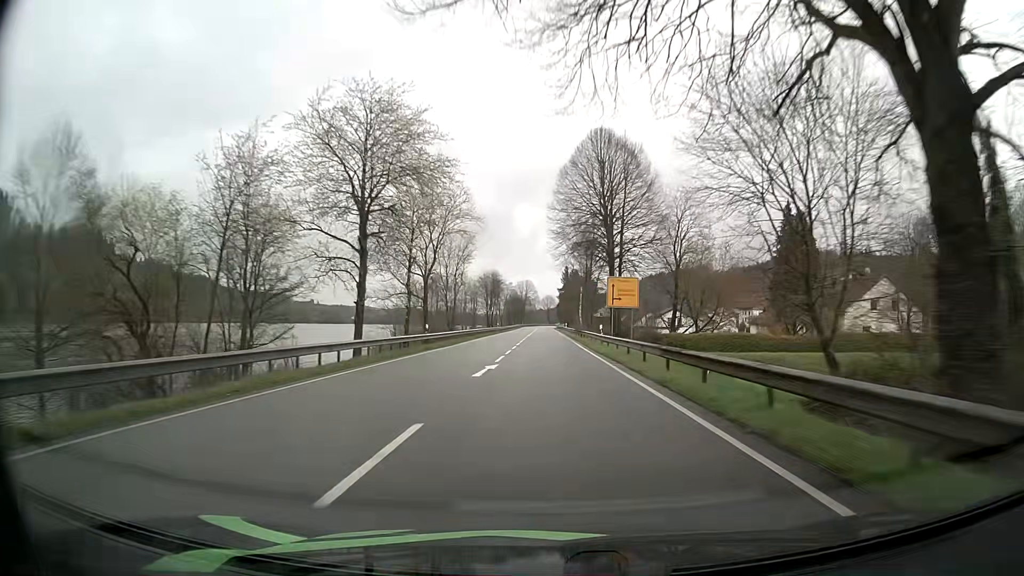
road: primary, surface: asphalt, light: Day
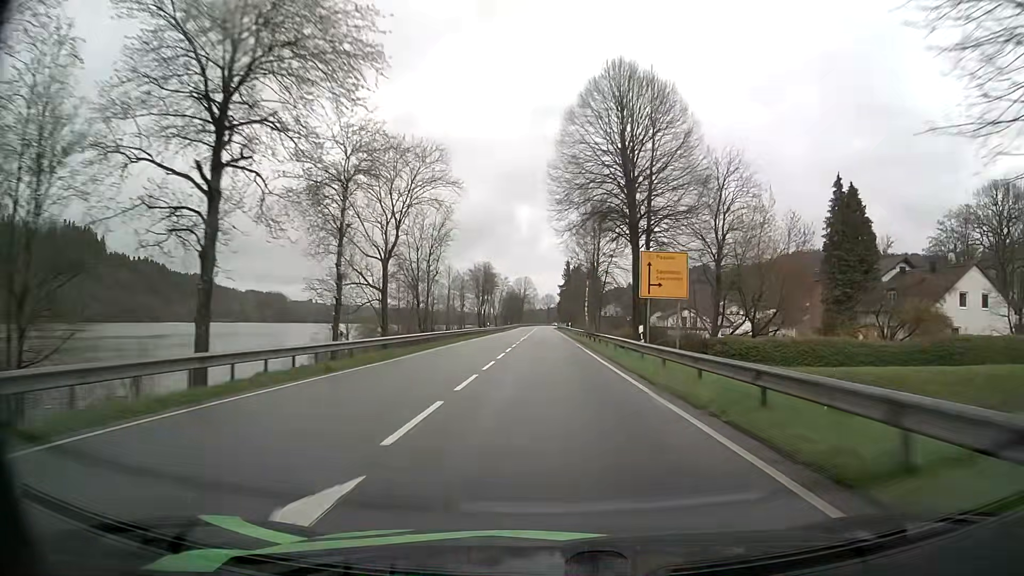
(+0.1, +16.1) m; 0°
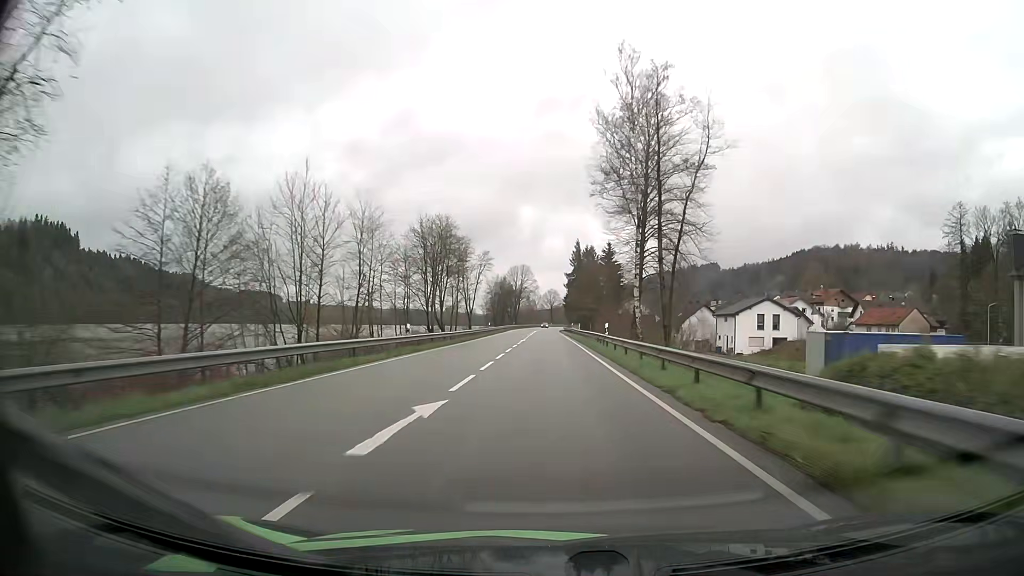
(-0.3, +48.3) m; -1°
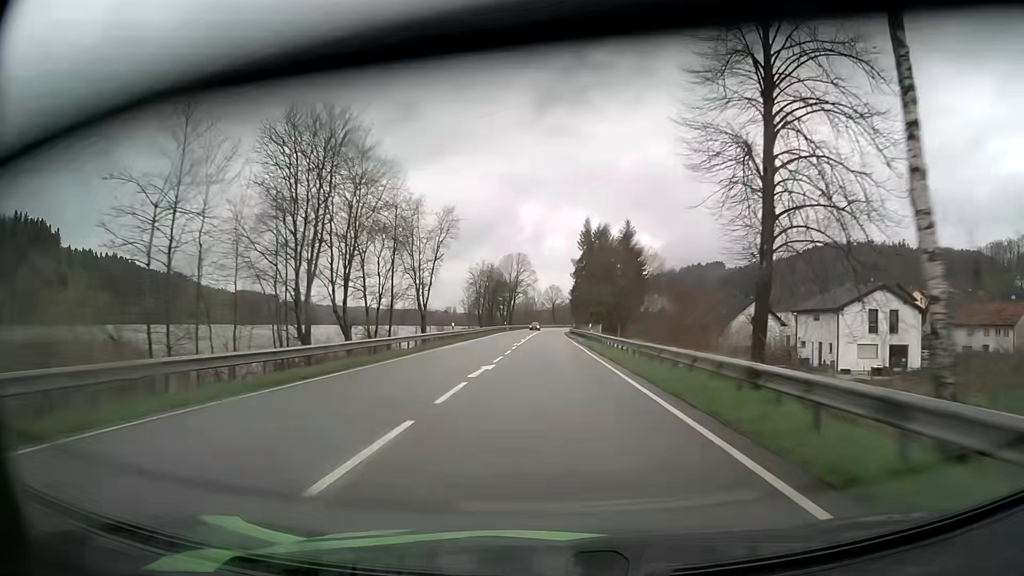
(0.0, +32.2) m; 0°
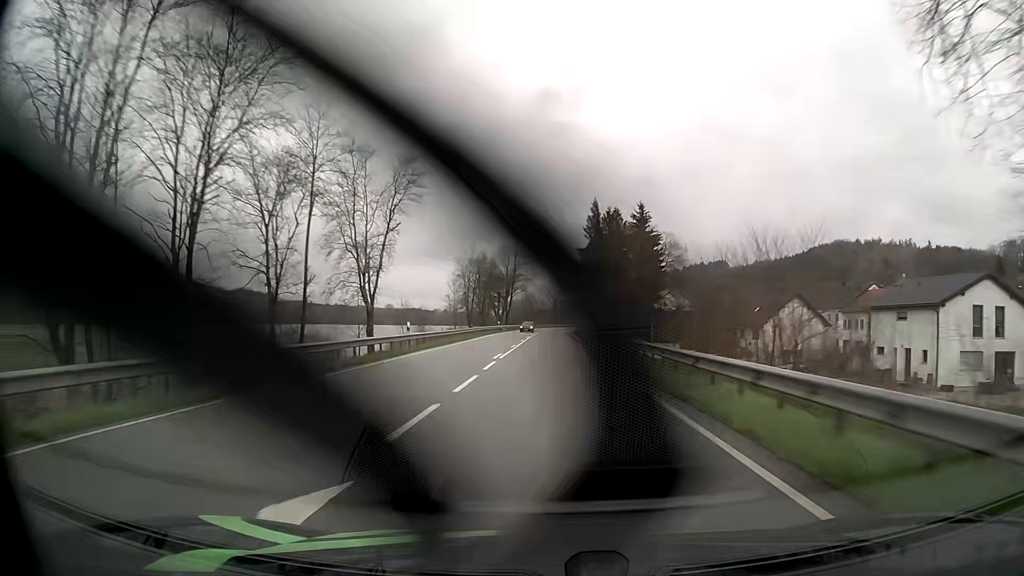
(0.0, +16.1) m; 0°
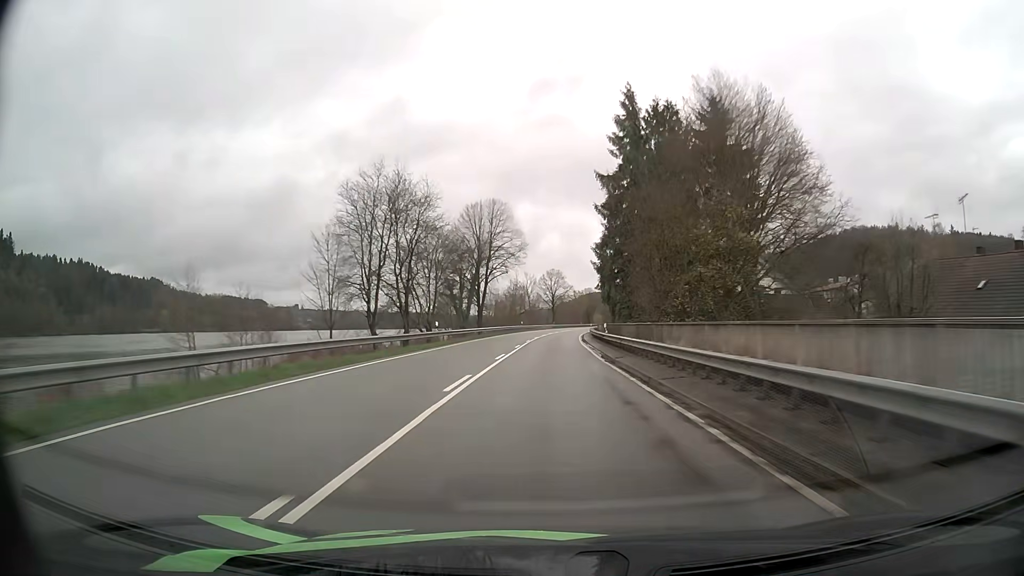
(0.0, +48.4) m; 0°
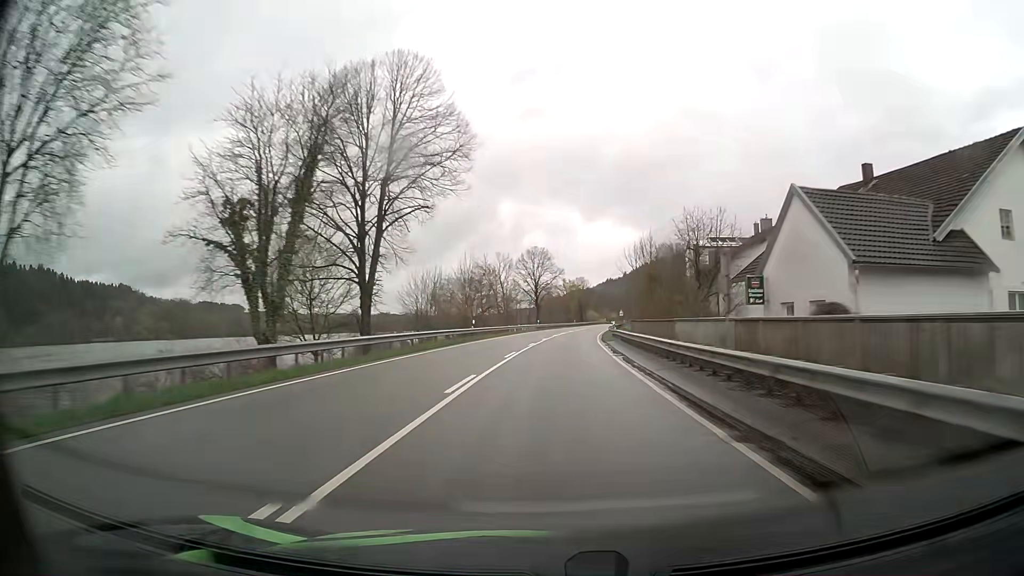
(+0.3, +48.4) m; +1°
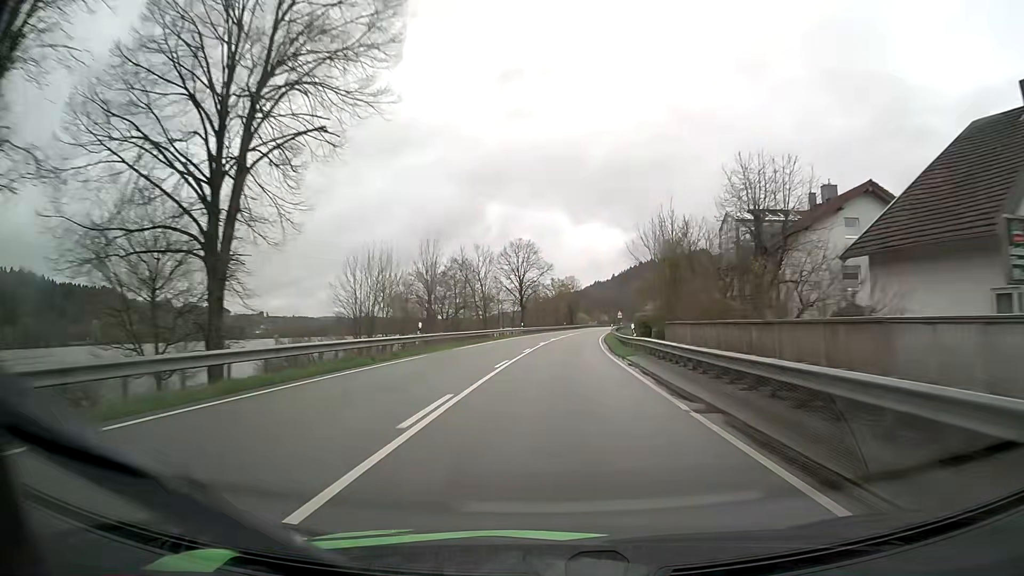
(+0.1, +16.1) m; +1°
(0, +10) (0, +20) (+1, +30) (+1, +40) (+2, +50) (+3, +60) (+4, +70) (+5, +80) (+6, +90) (+7, +100) m
